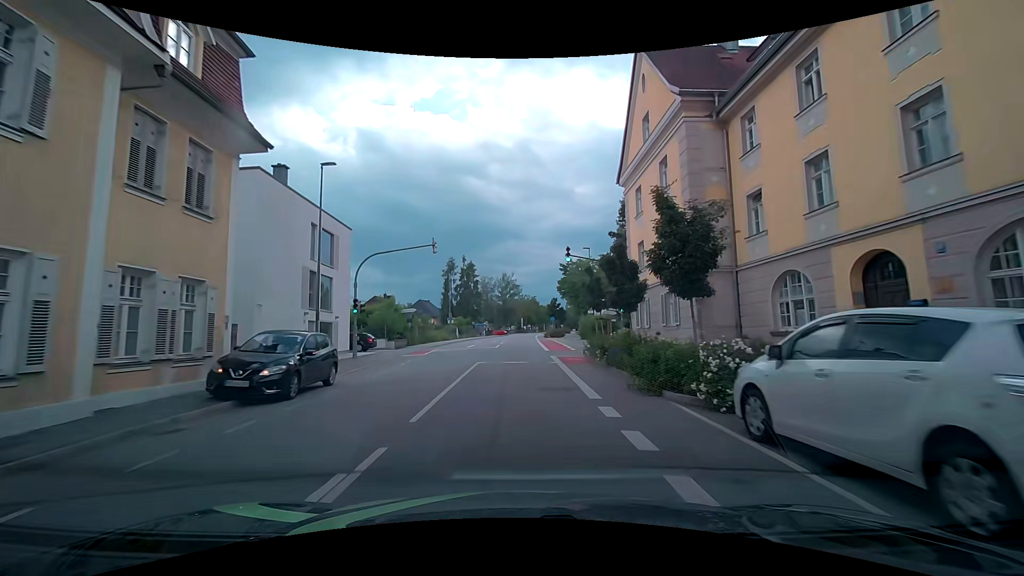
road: tertiary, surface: asphalt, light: Day
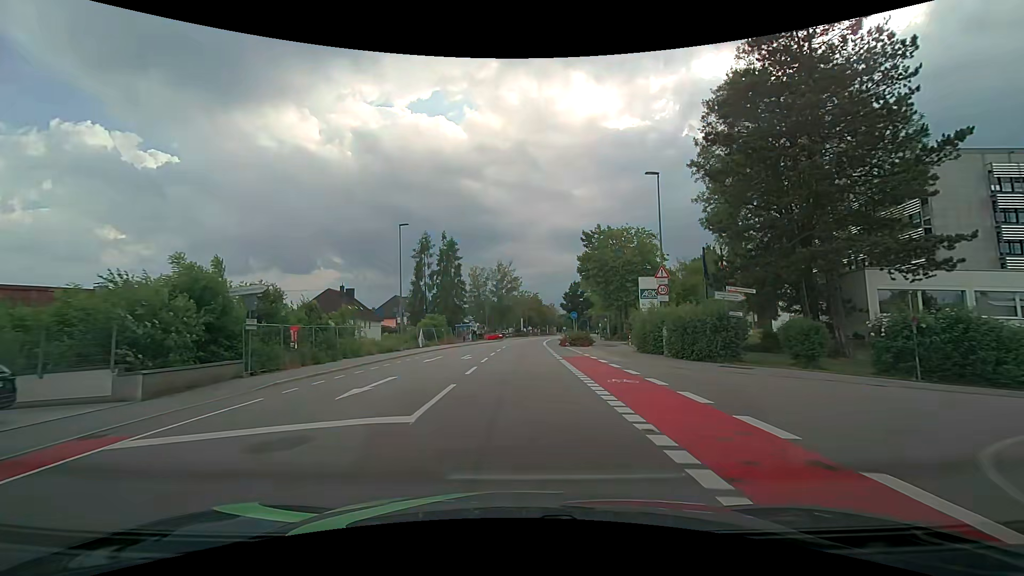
(+0.2, +28.0) m; +1°
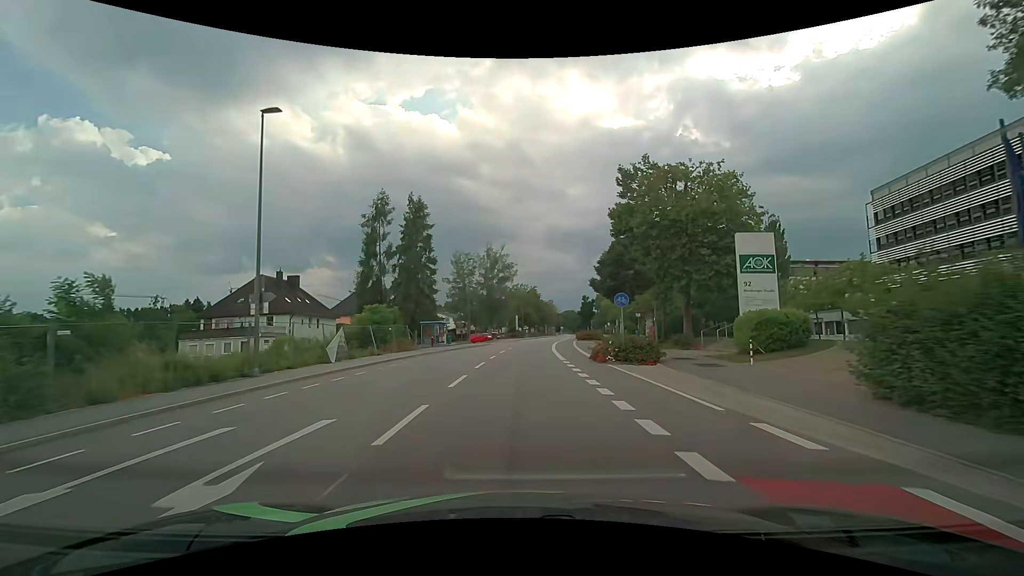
(0.0, +21.5) m; 0°
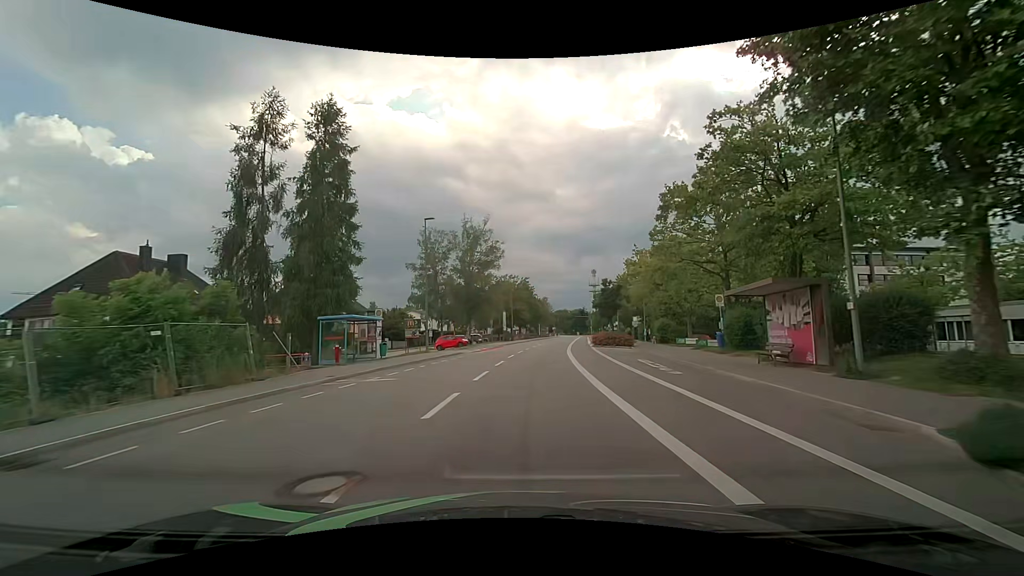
(+0.3, +22.2) m; +1°
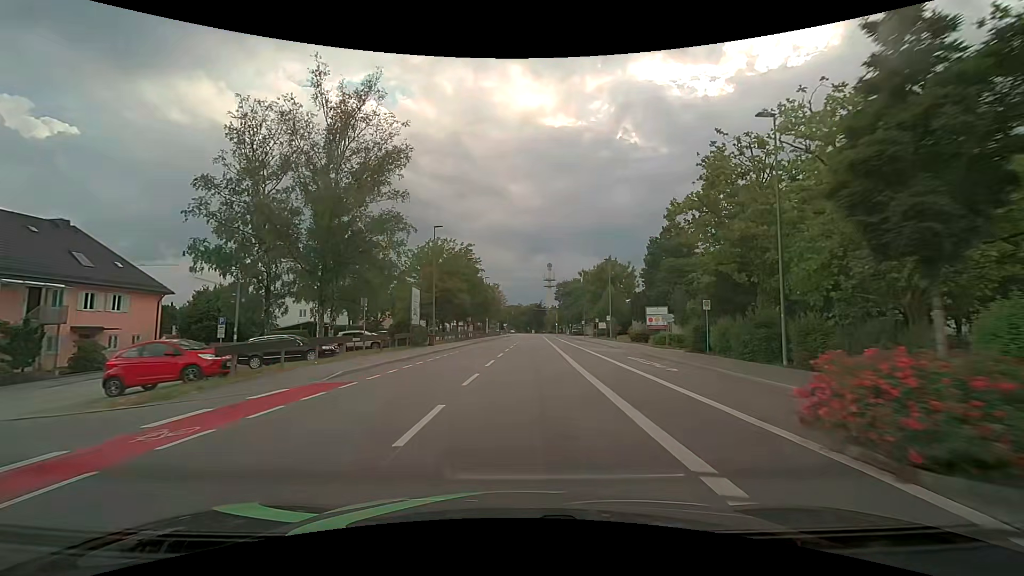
(+1.9, +37.7) m; +6°
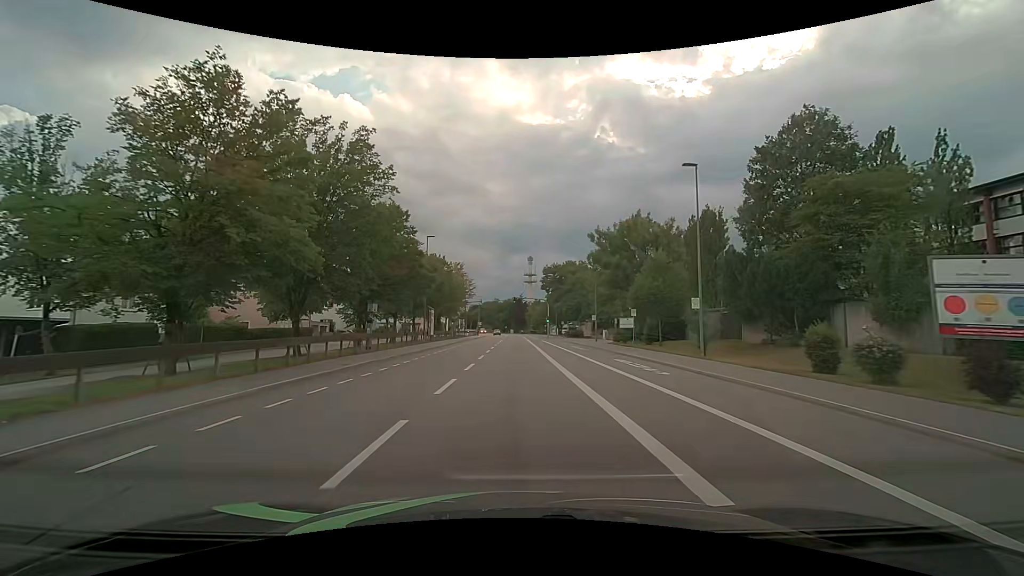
(+1.2, +37.5) m; +2°
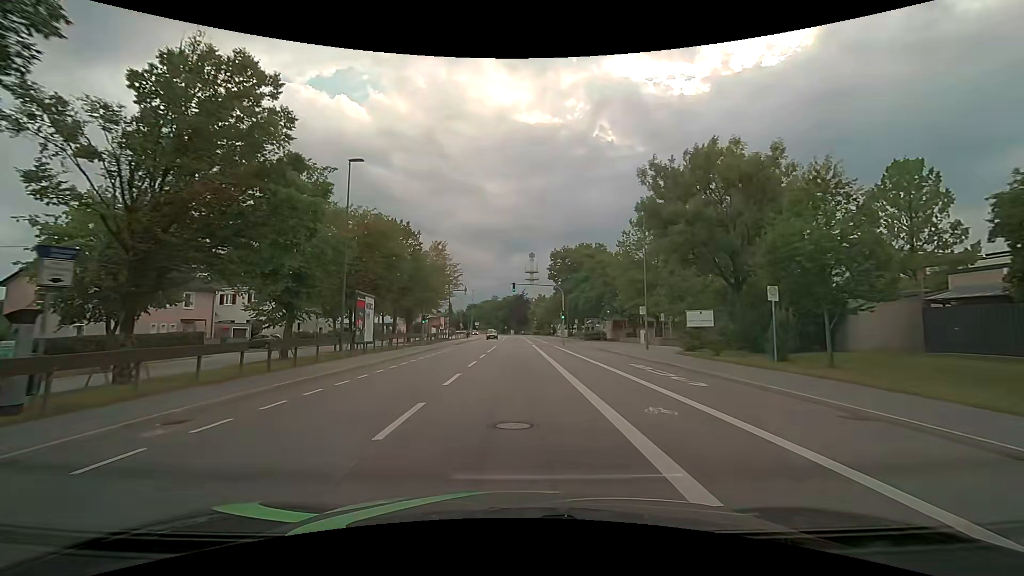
(+0.1, +22.2) m; 0°
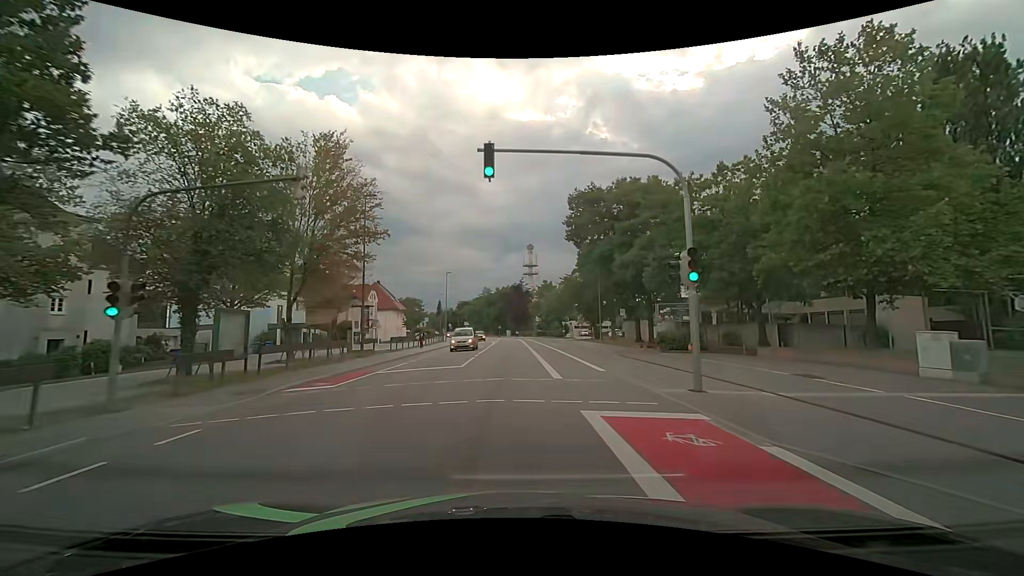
(+0.1, +36.6) m; 0°
(0, +10) (0, +20) (0, +30) (0, +40) (0, +50) (-1, +60) (-1, +70) (-1, +80) (-2, +90) (-3, +100) m
